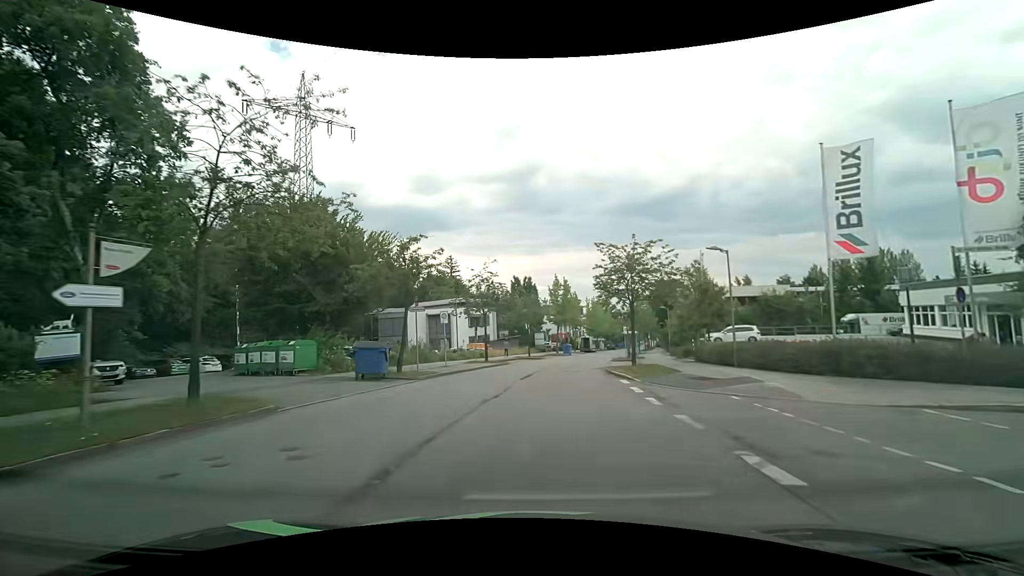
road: residential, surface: asphalt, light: Day
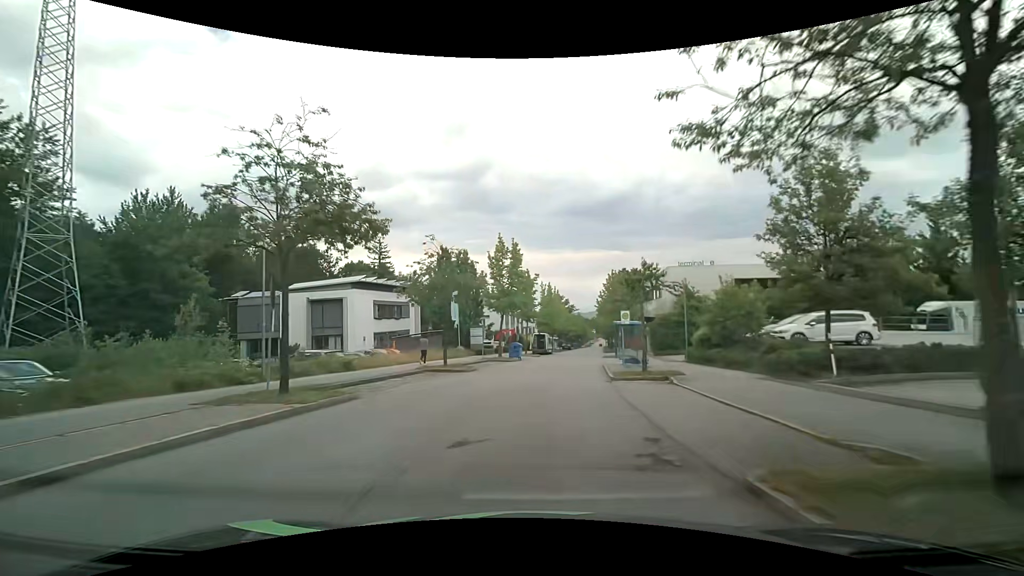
(+1.3, +22.6) m; +7°
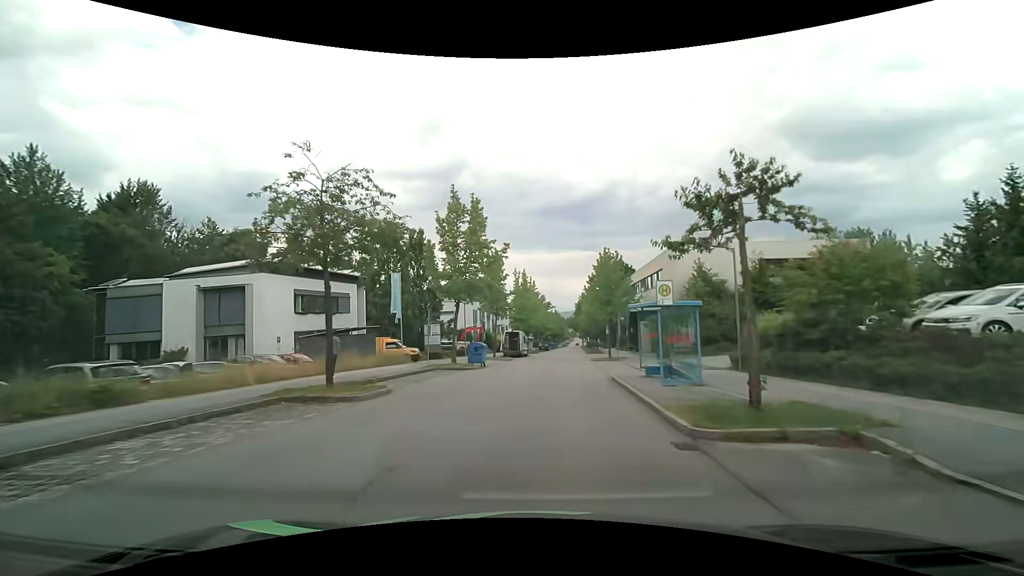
(+0.1, +11.9) m; +2°
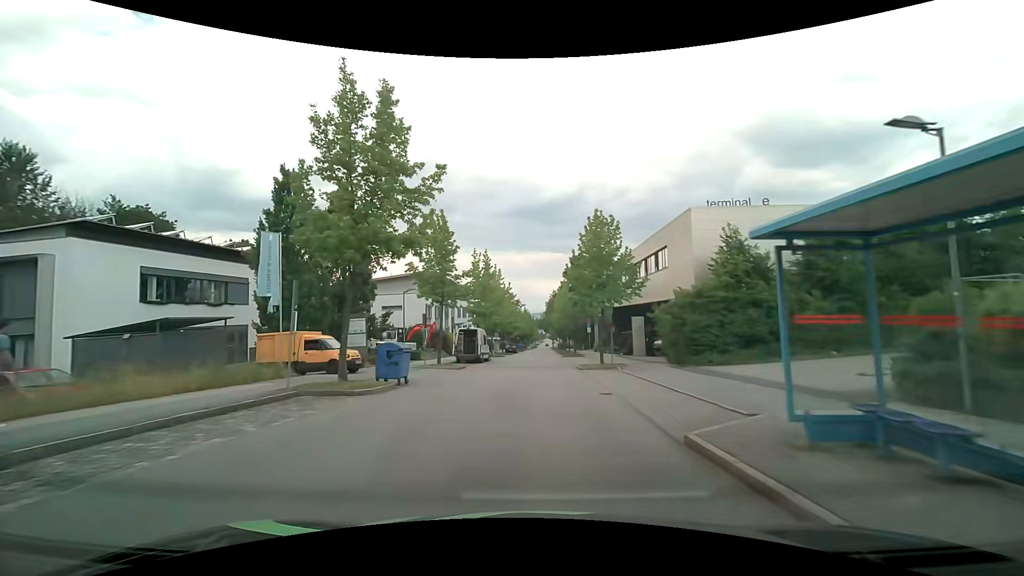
(+0.4, +12.1) m; +3°
(0, +10) (+1, +20) (+1, +30) (+1, +40) (+2, +50) (+2, +60) (+2, +70) (+3, +80) (+3, +90) (+3, +100) m
